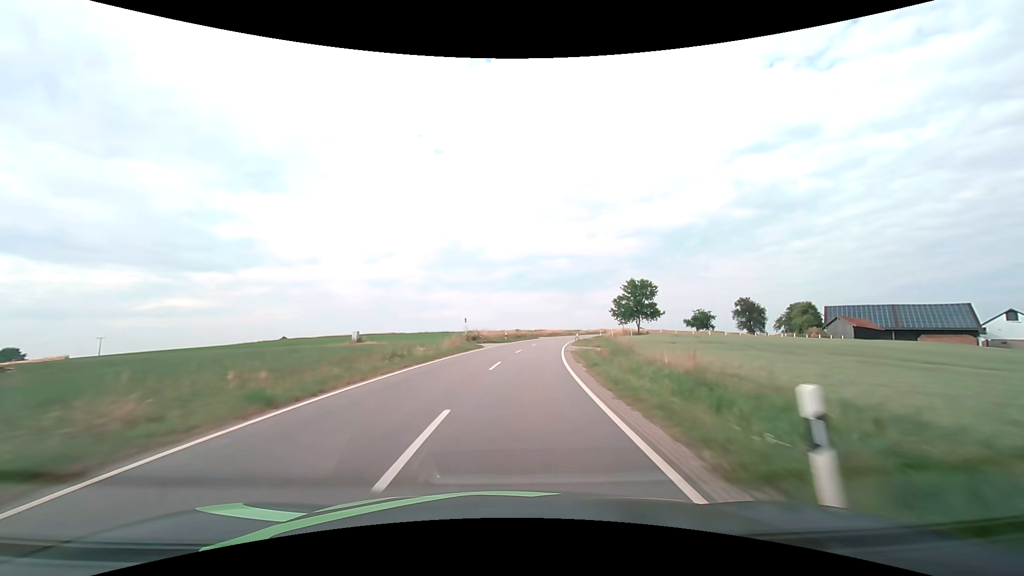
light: Day
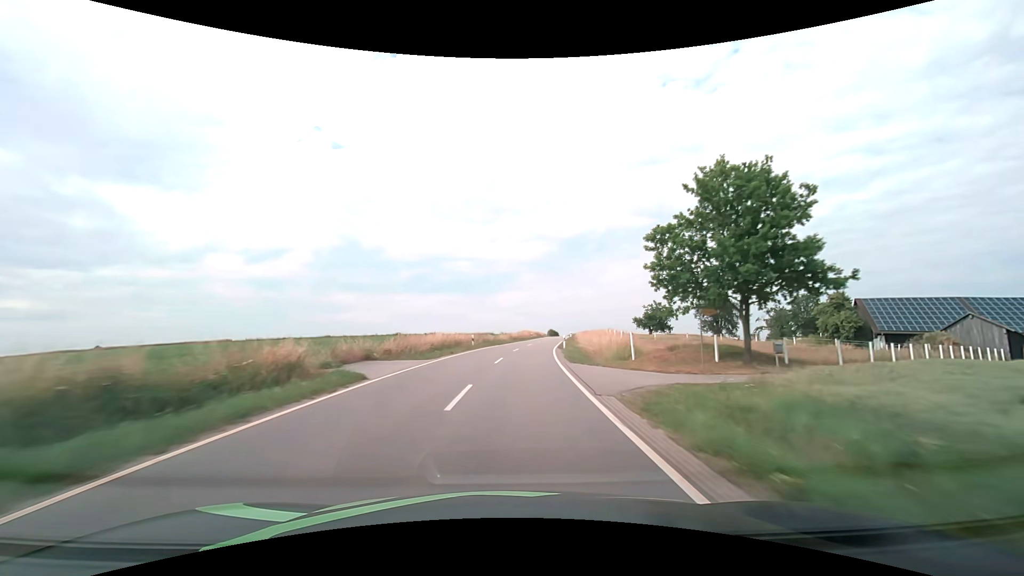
(+5.8, +56.3) m; +11°
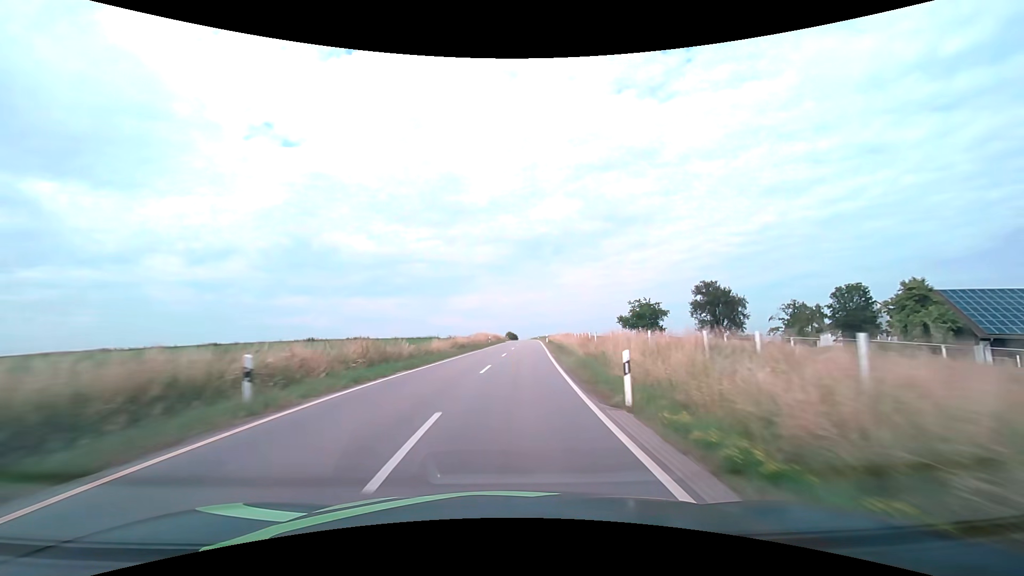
(+1.5, +28.3) m; +5°
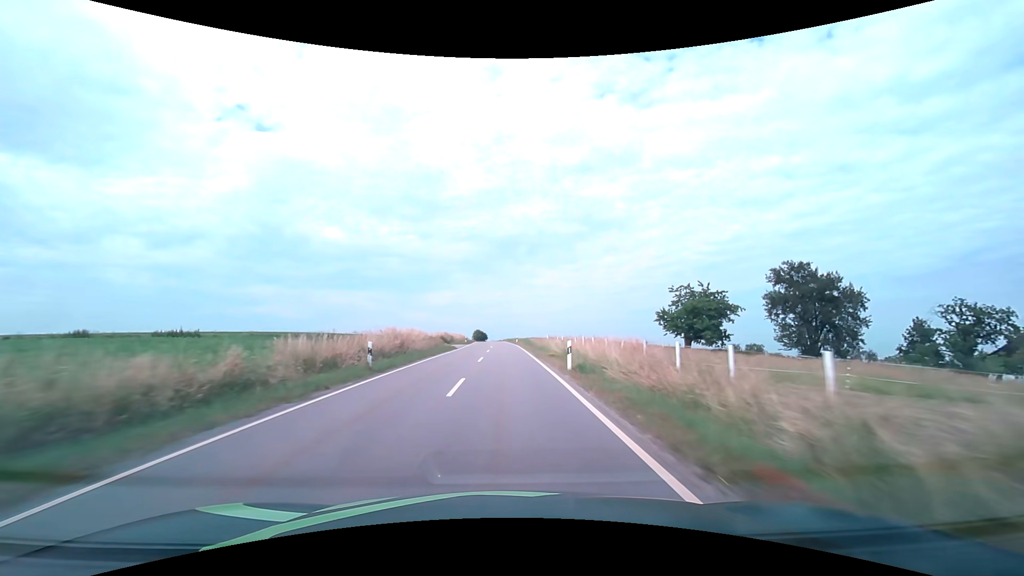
(+1.8, +42.6) m; +4°
(0, +10) (0, +20) (0, +30) (0, +40) (0, +50) (0, +60) (-1, +70) (-1, +80) (-1, +90) (-2, +100) m
